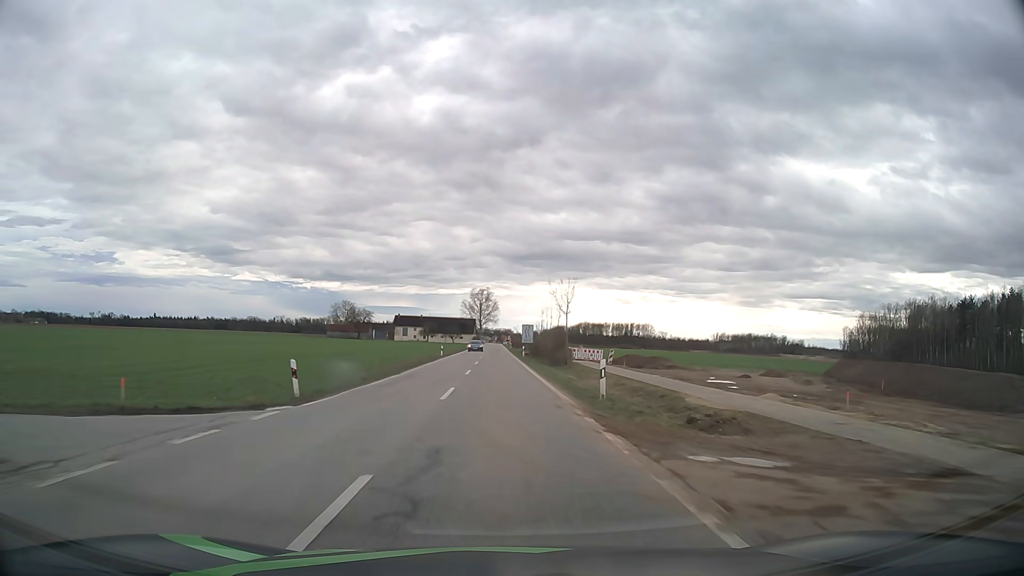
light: Day
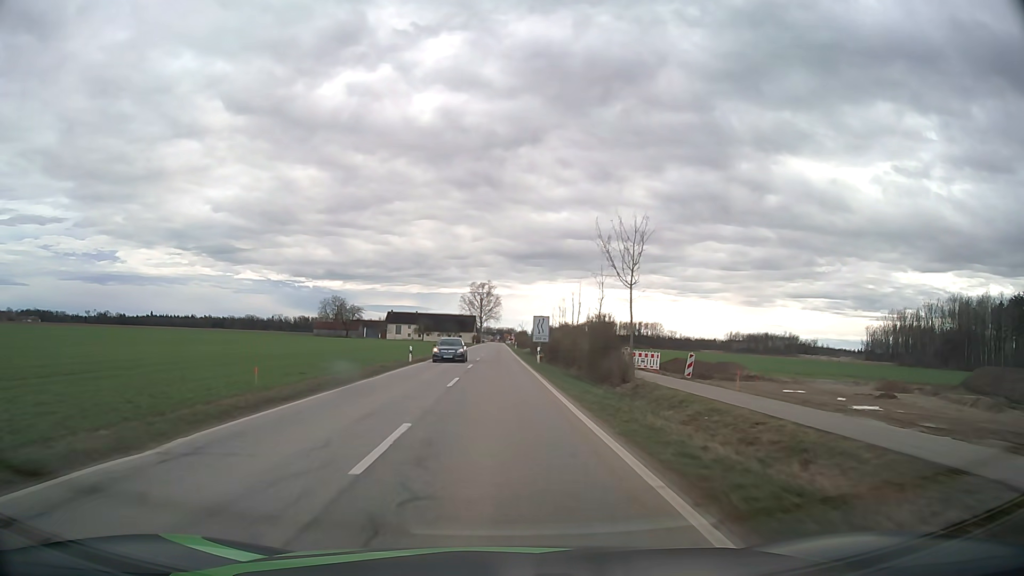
(-0.1, +21.8) m; 0°
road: service
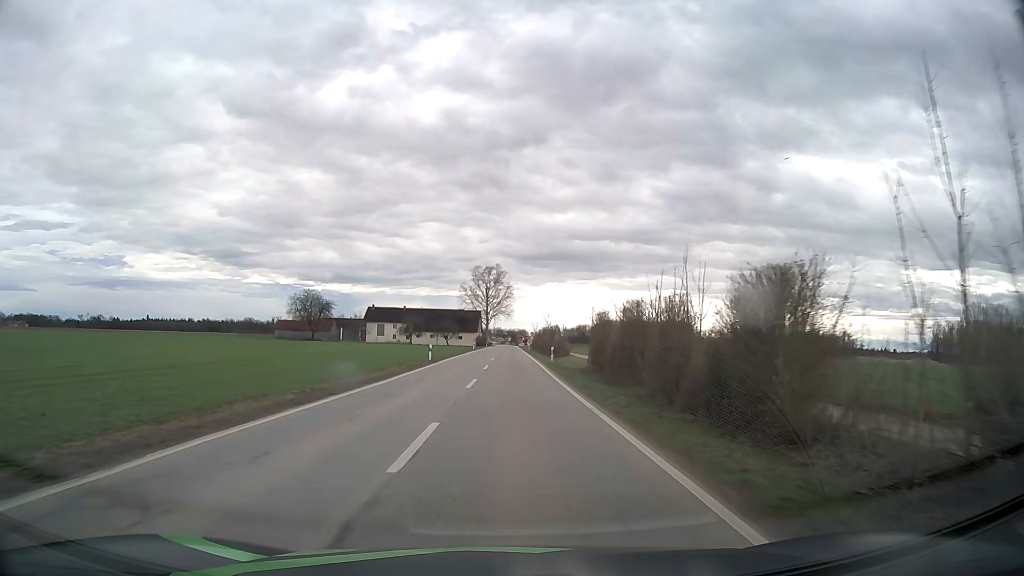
(-0.6, +50.3) m; -1°
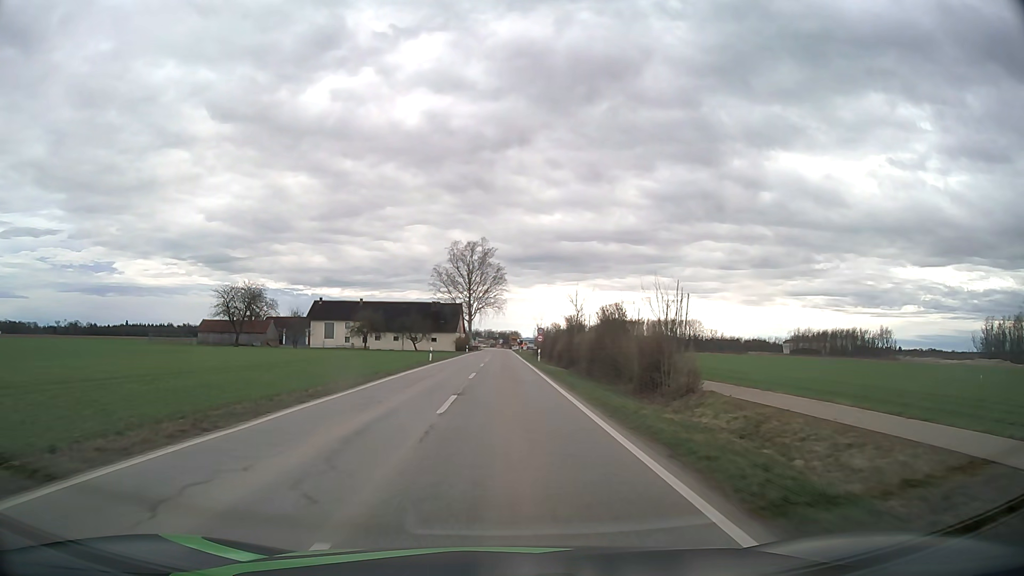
(+0.4, +43.6) m; +1°
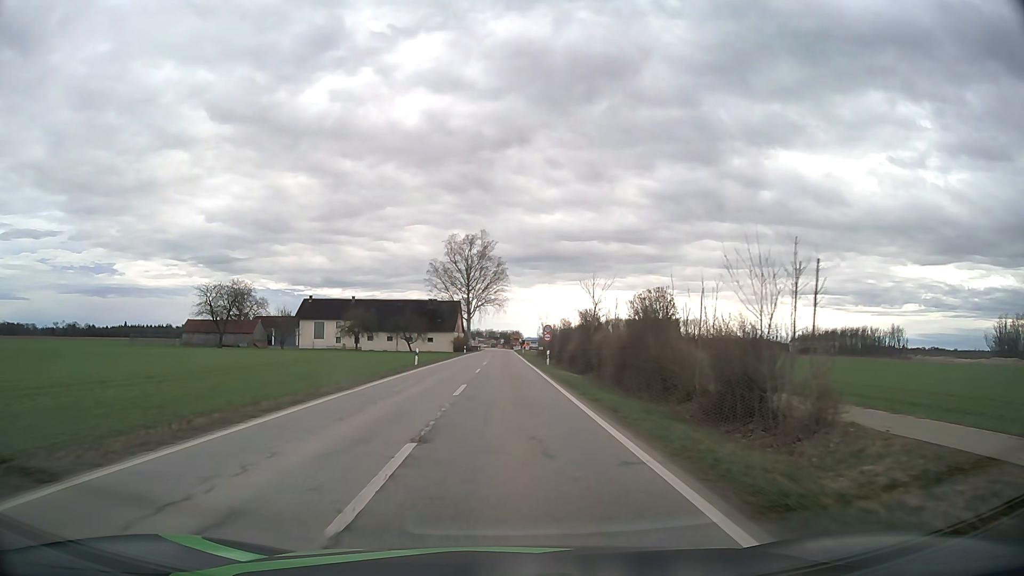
(0.0, +8.1) m; 0°
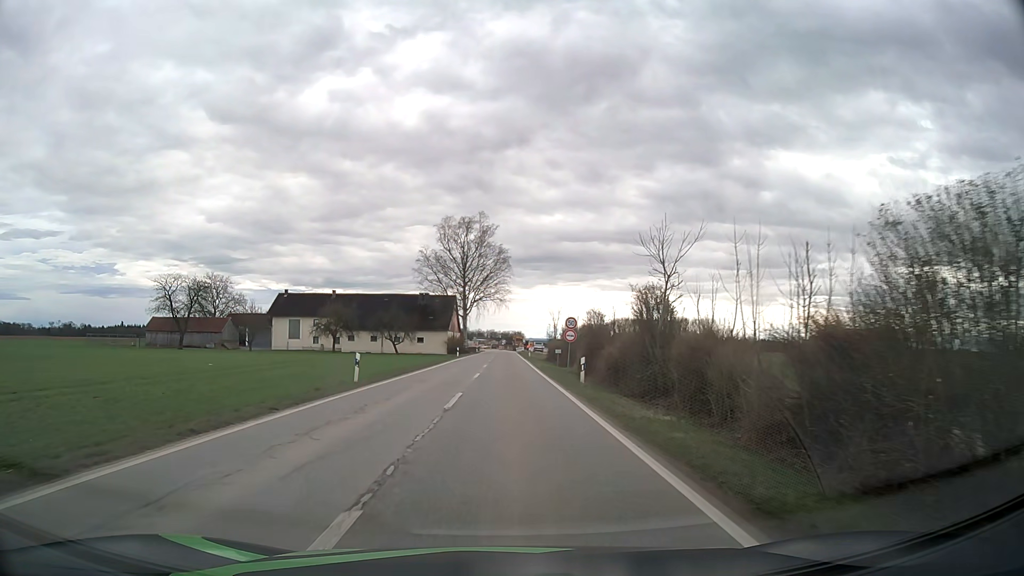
(-0.1, +15.8) m; 0°
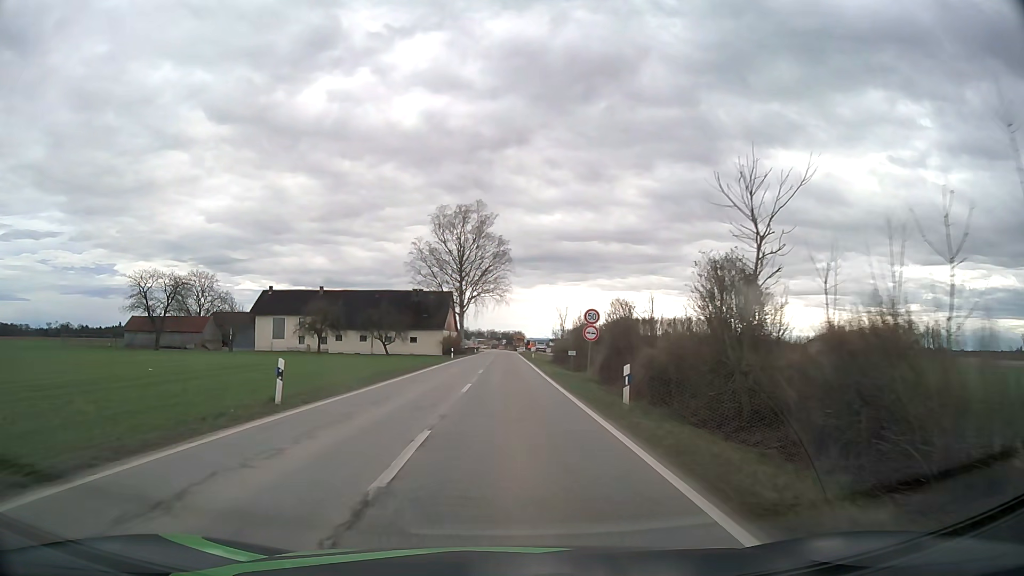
(0.0, +7.8) m; 0°
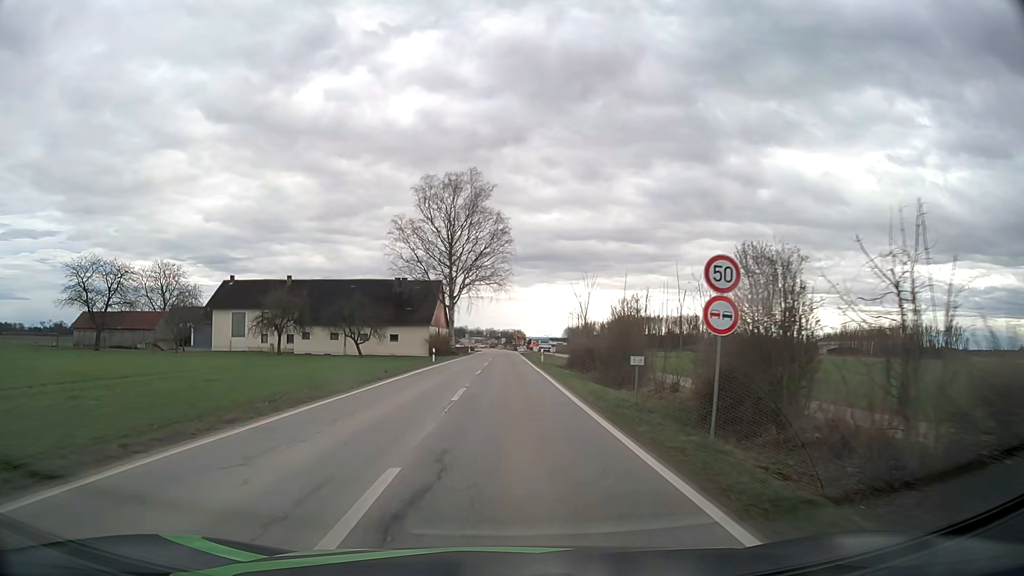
(0.0, +15.5) m; 0°
